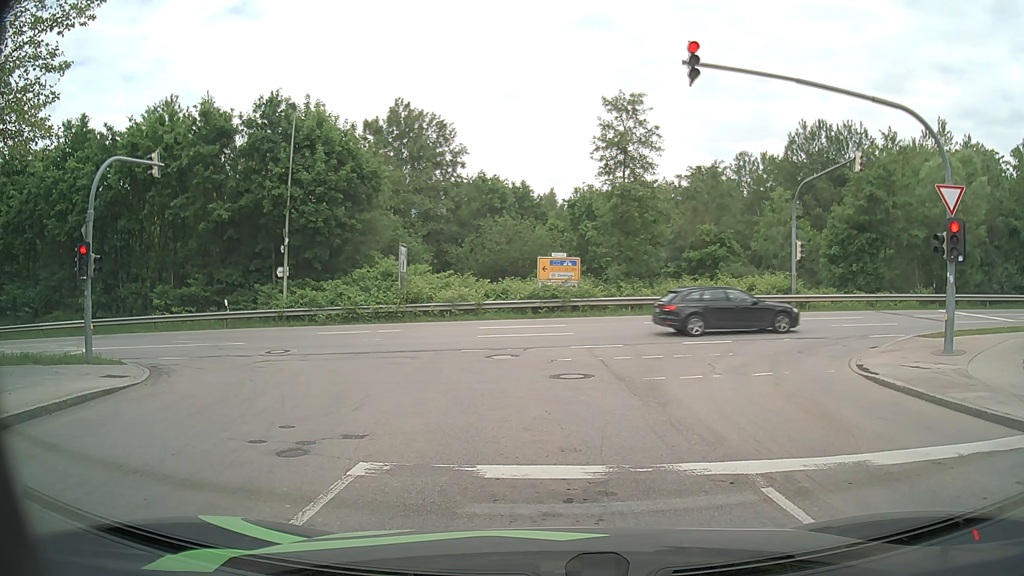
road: residential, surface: asphalt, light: Day
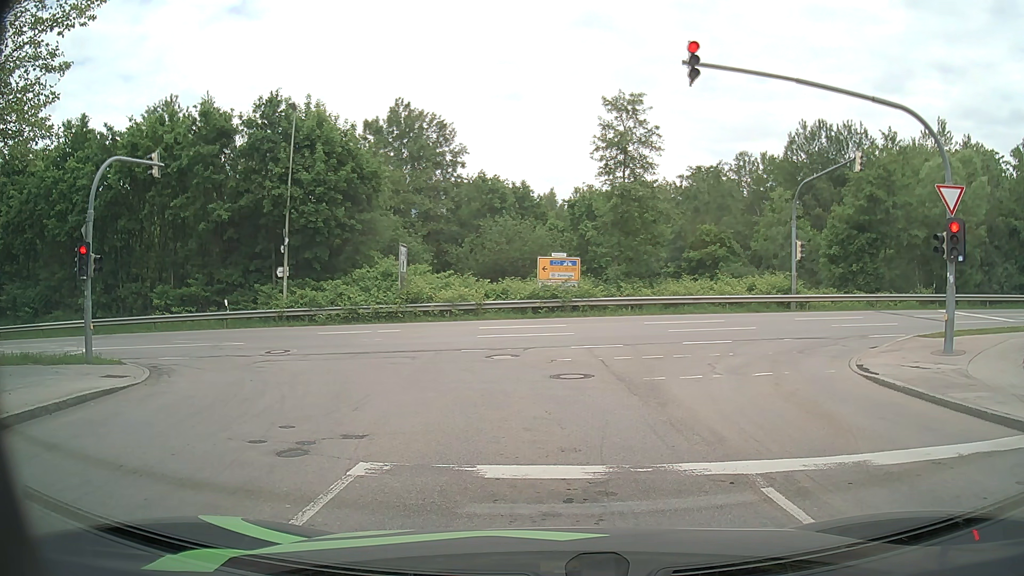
(0.0, 0.0) m; 0°
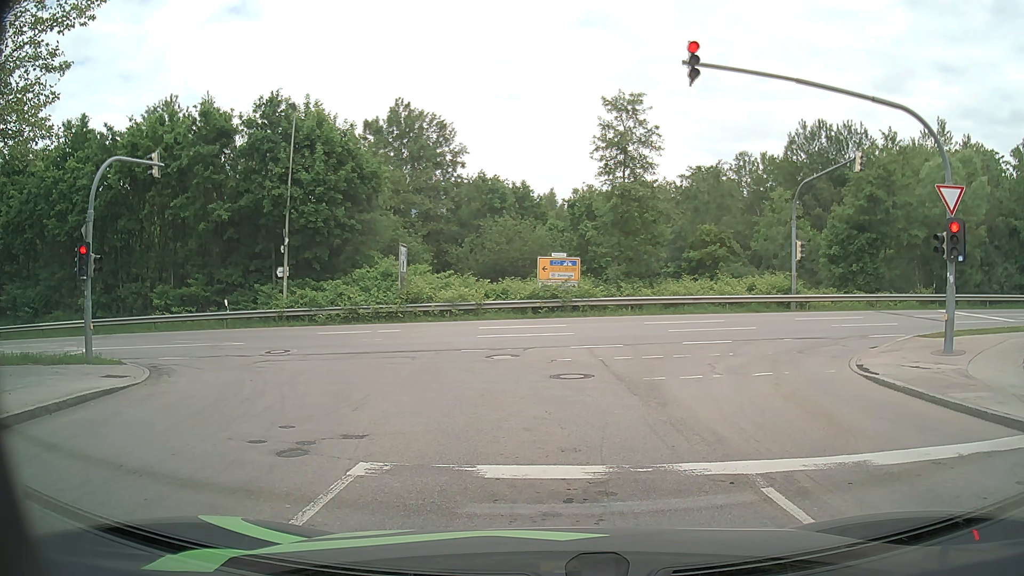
(0.0, 0.0) m; 0°
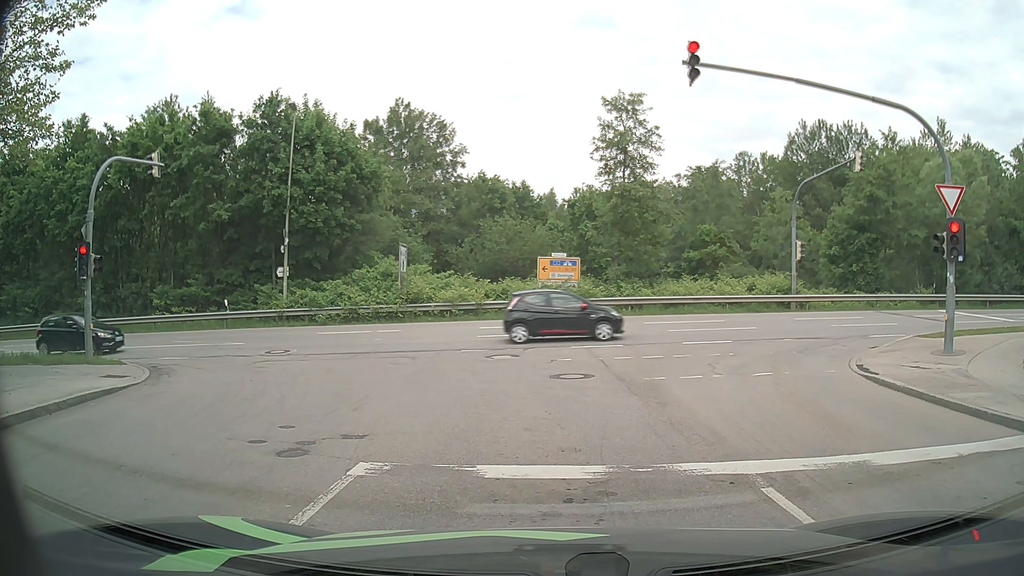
(0.0, 0.0) m; 0°
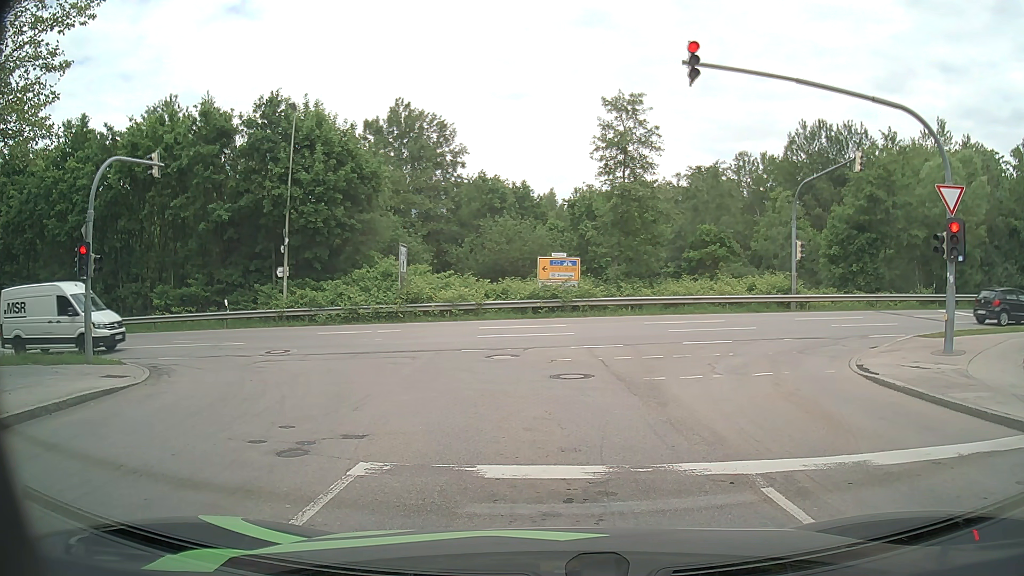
(0.0, 0.0) m; 0°
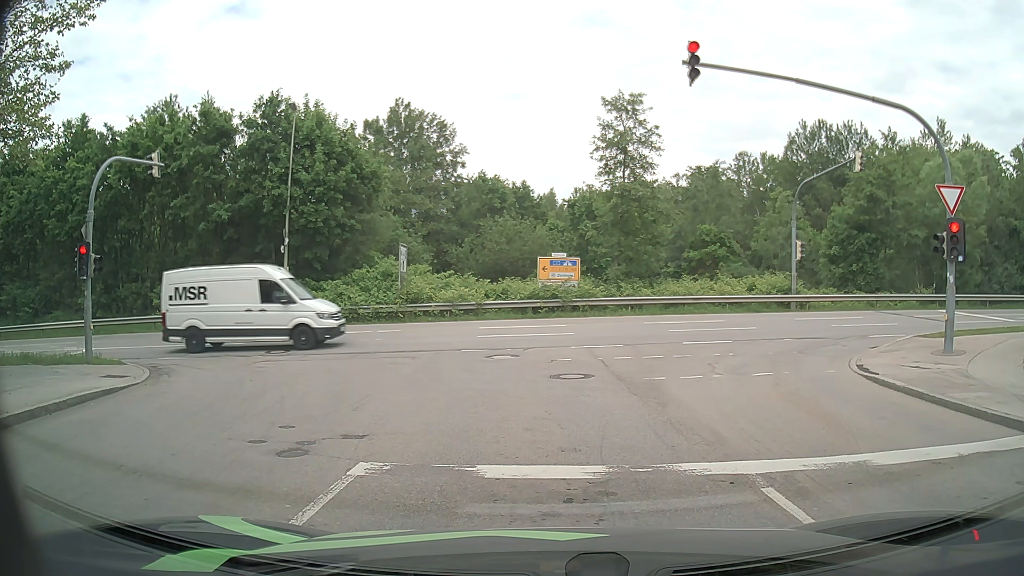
(0.0, 0.0) m; 0°
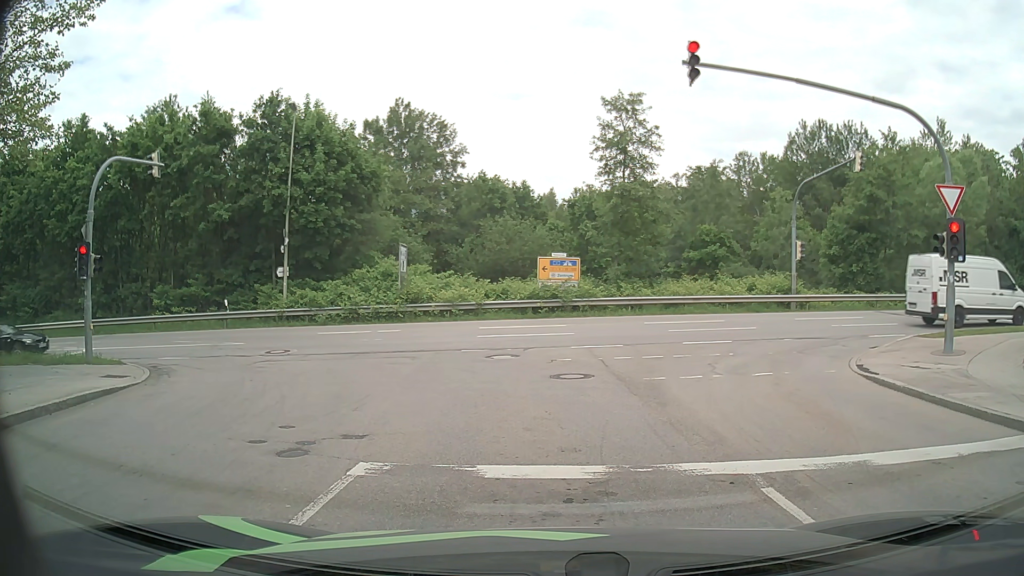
(0.0, 0.0) m; 0°
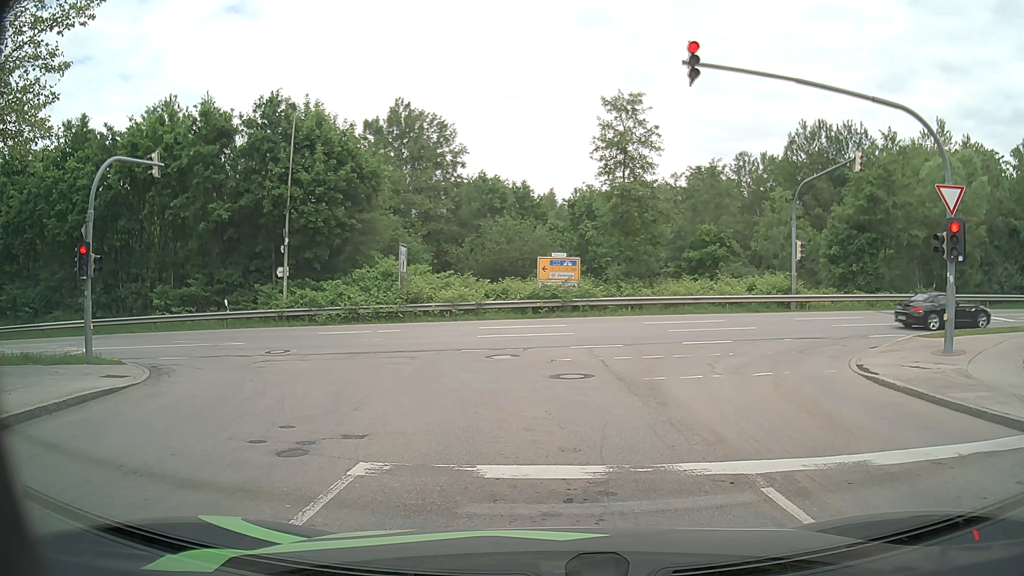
(0.0, 0.0) m; 0°
